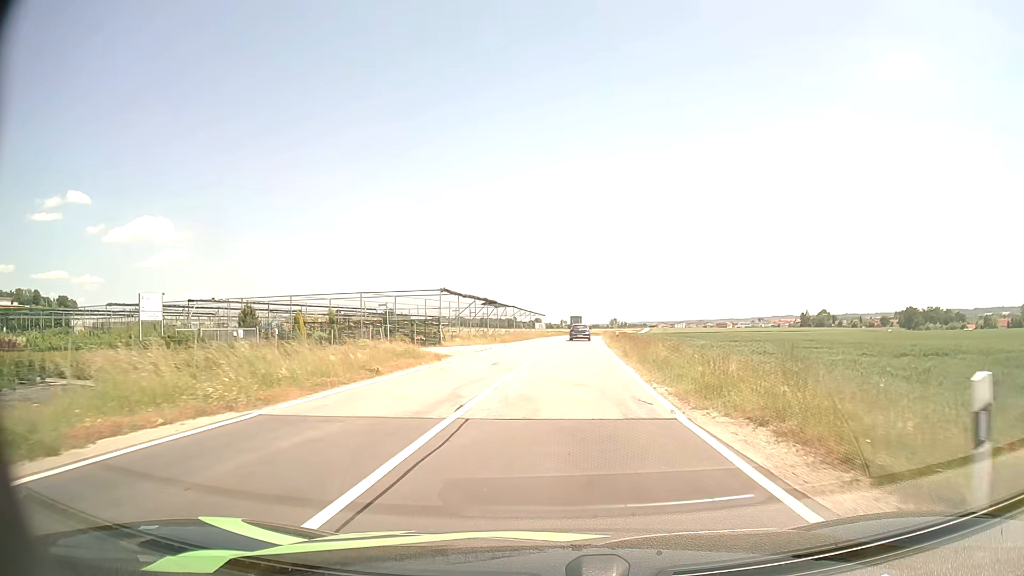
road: tertiary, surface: asphalt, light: Day
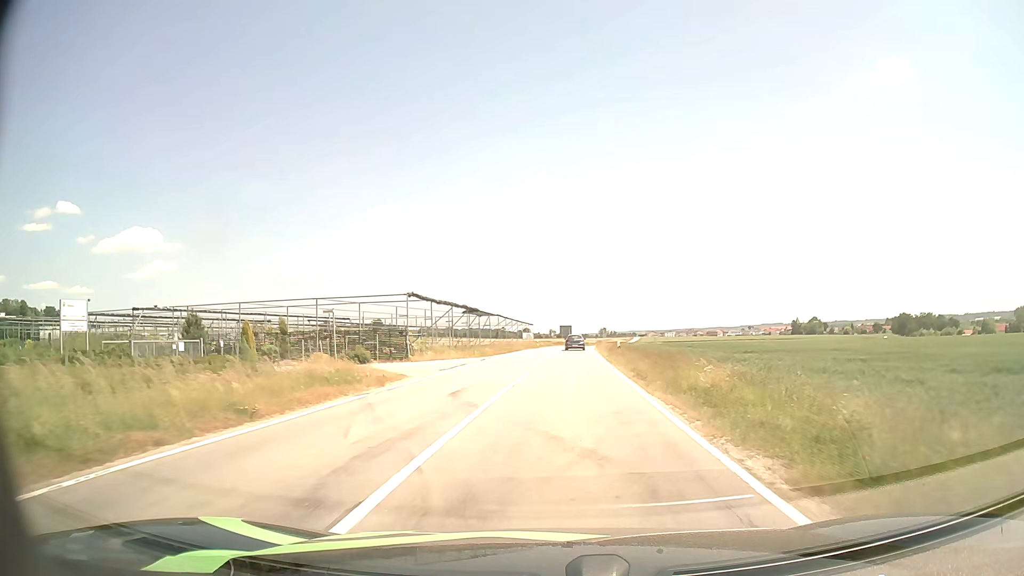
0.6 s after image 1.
(+0.1, +7.4) m; +1°
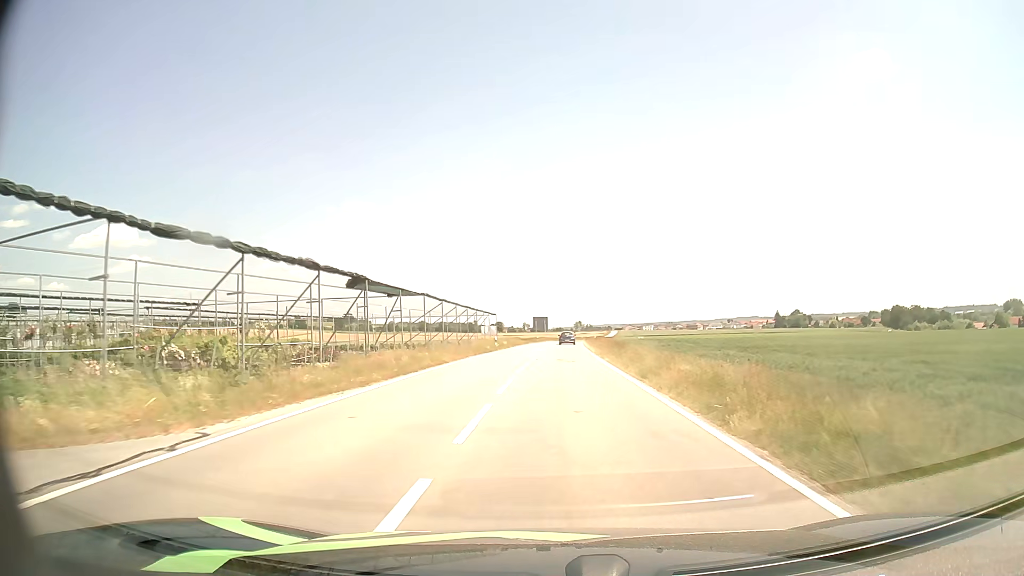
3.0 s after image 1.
(+0.6, +33.6) m; +2°
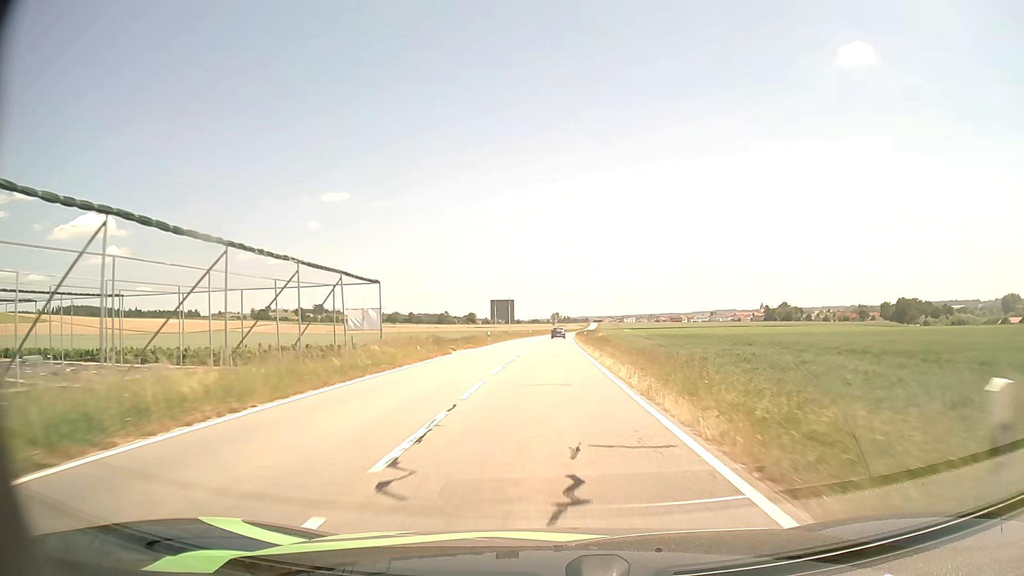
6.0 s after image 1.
(+1.1, +50.9) m; +2°
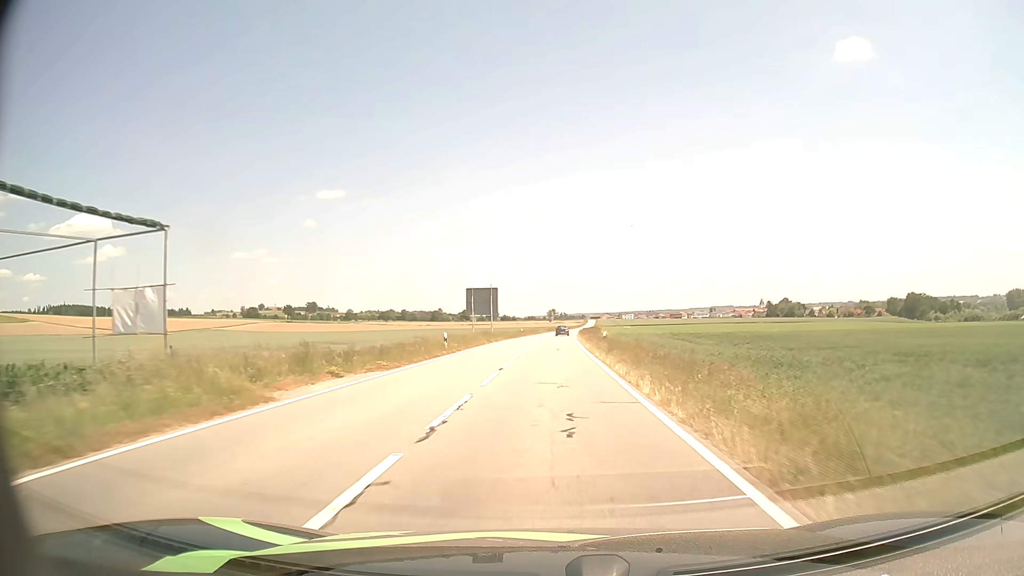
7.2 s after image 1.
(+0.1, +21.8) m; 0°
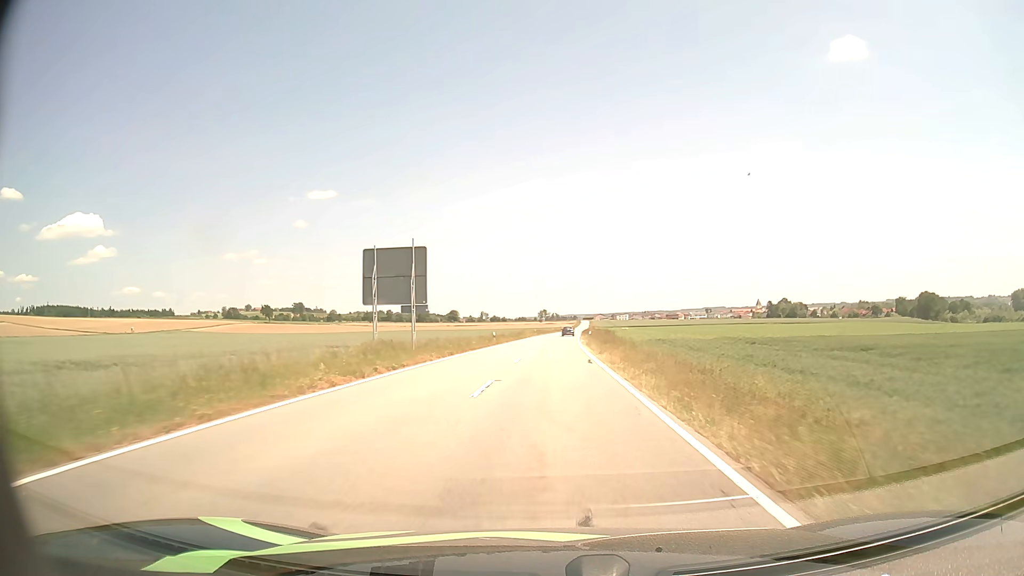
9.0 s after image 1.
(+0.2, +33.9) m; +1°
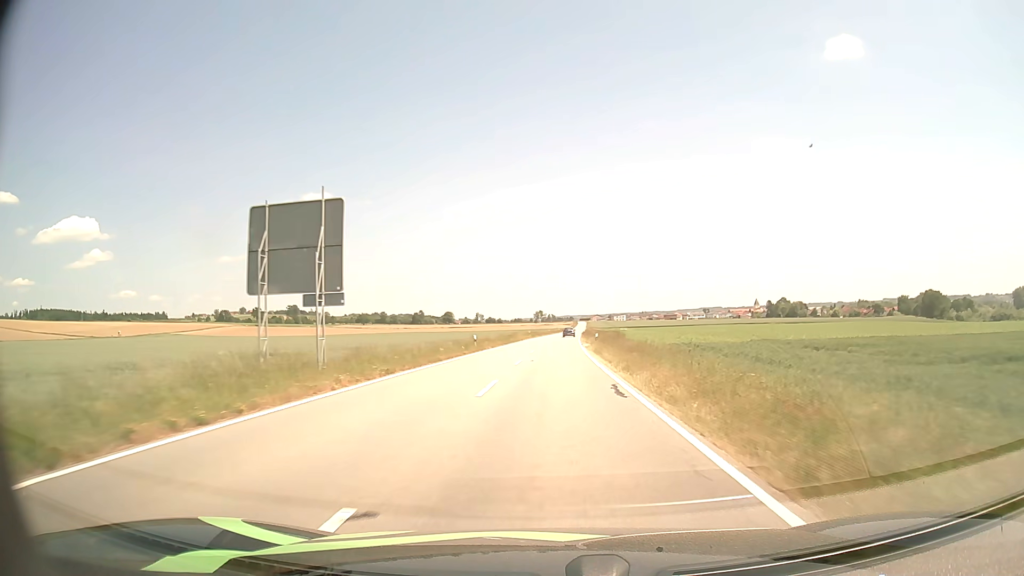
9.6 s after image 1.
(0.0, +12.0) m; 0°
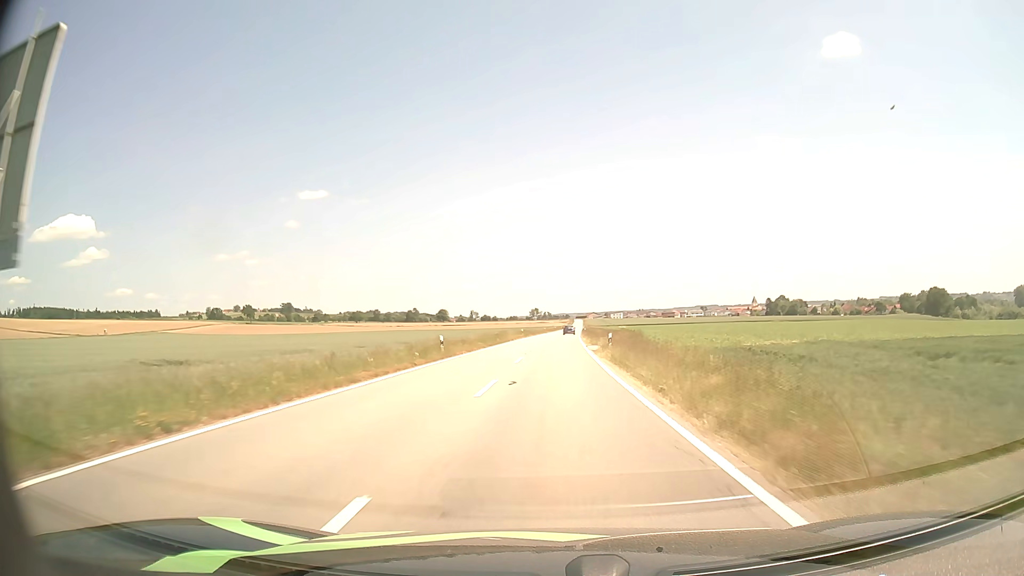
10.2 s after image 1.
(0.0, +12.4) m; 0°
